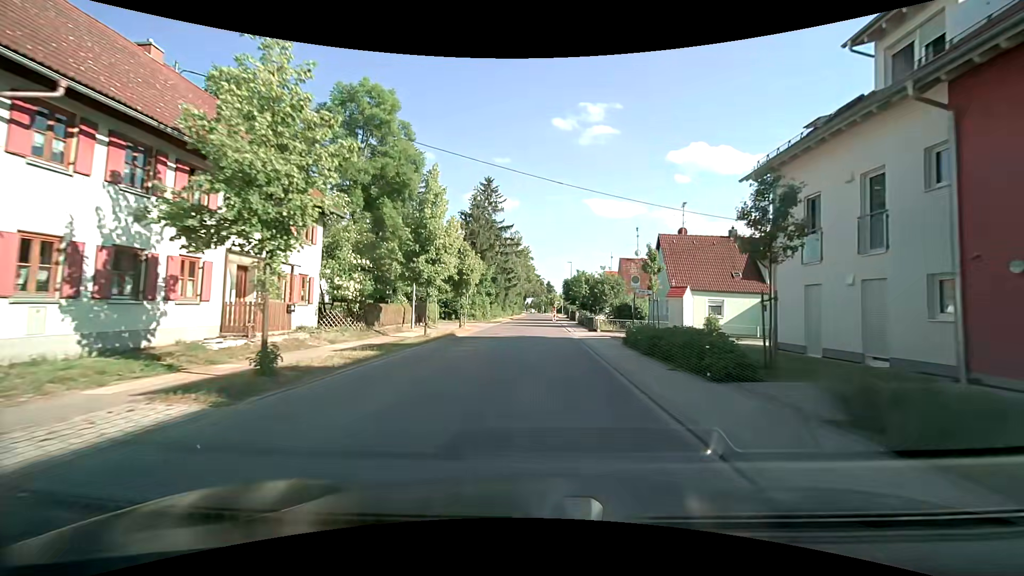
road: tertiary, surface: asphalt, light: Day
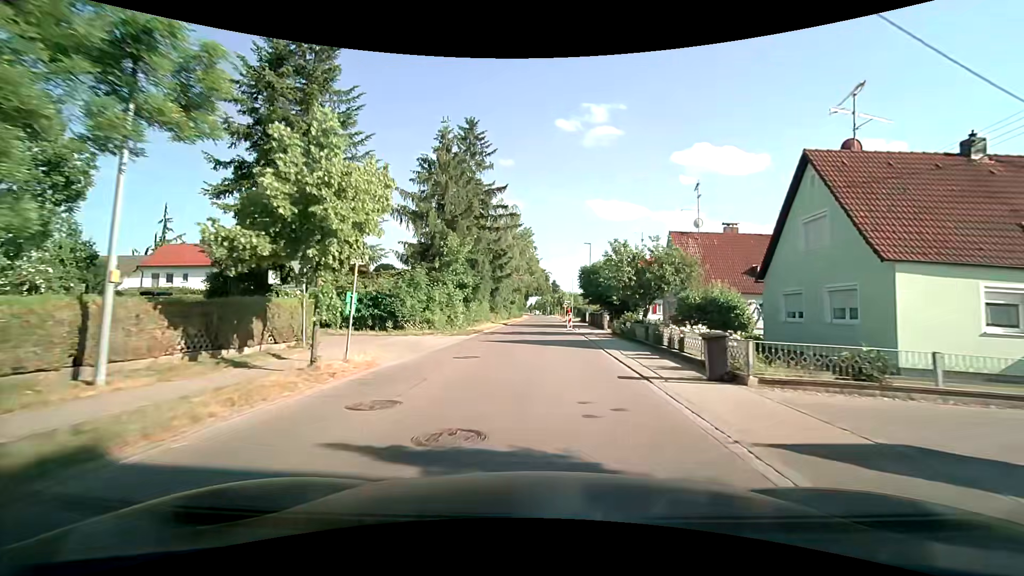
(-0.1, +21.2) m; -1°
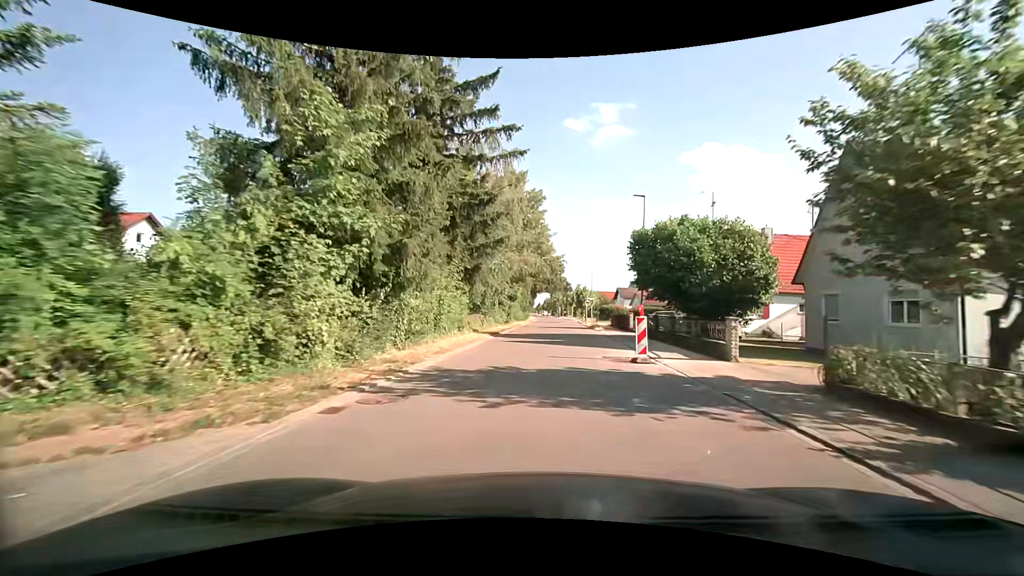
(-0.4, +21.2) m; -1°
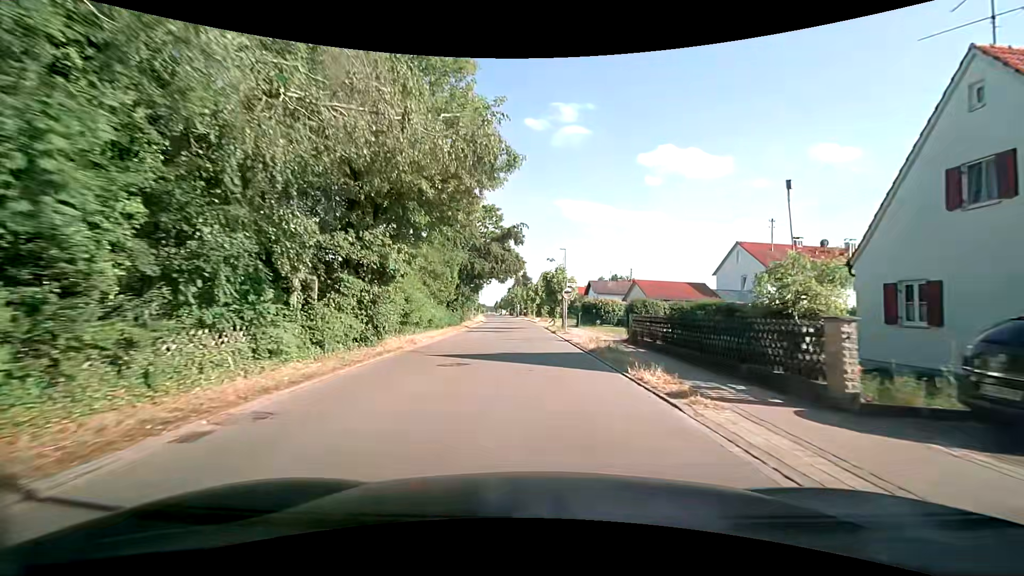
(+1.6, +28.1) m; +5°
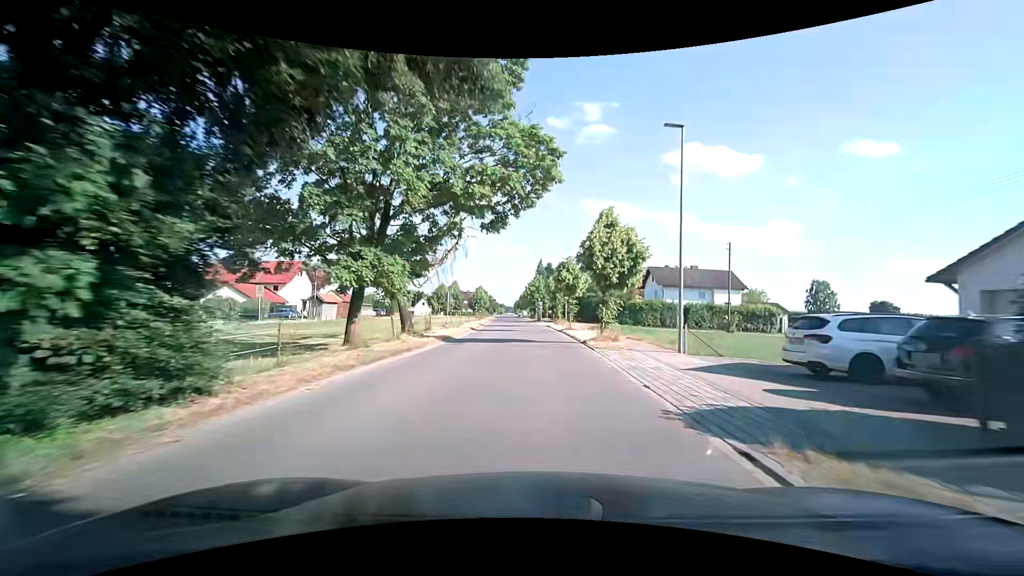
(-1.0, +36.8) m; -3°
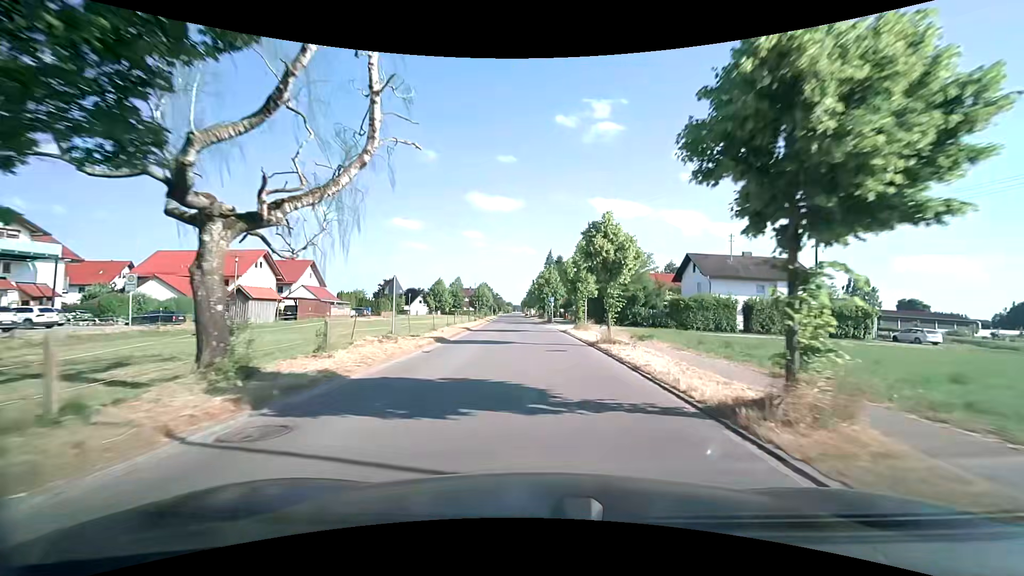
(-0.1, +15.4) m; -1°
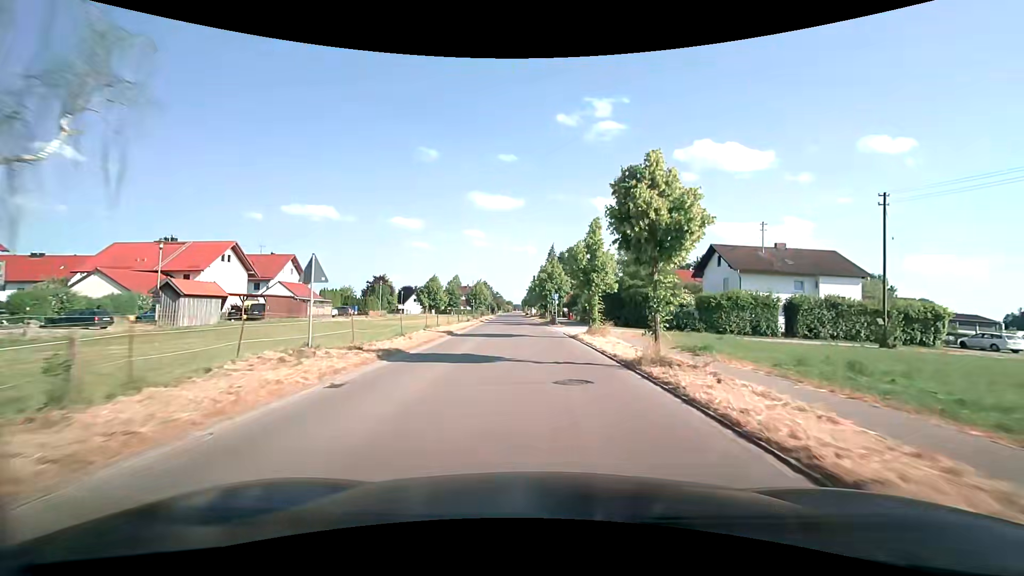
(0.0, +7.6) m; 0°
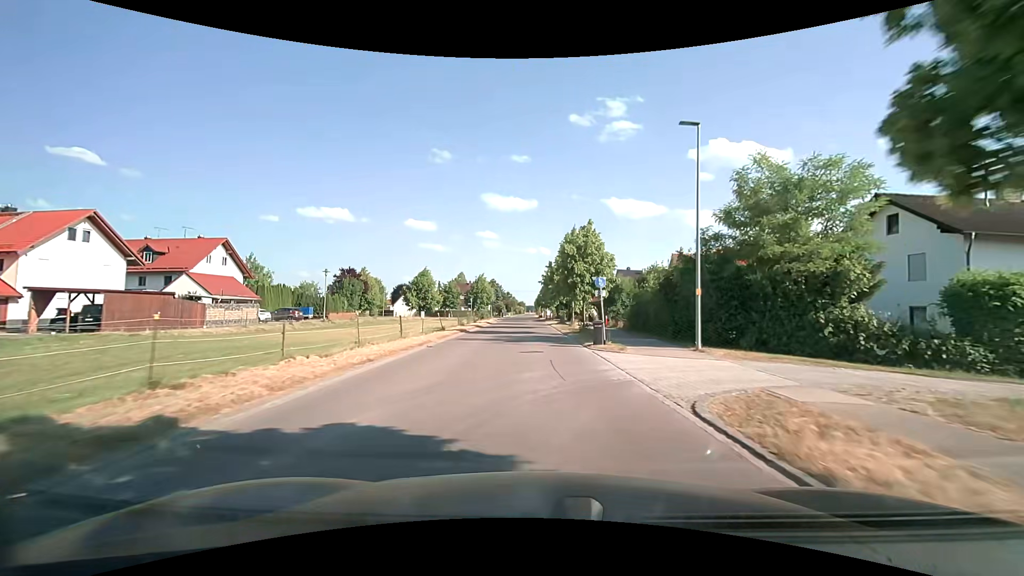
(-0.2, +22.6) m; -2°
(0, +10) (0, +20) (0, +30) (0, +40) (0, +50) (-1, +60) (-1, +70) (-1, +80) (-1, +90) (-1, +100) m
